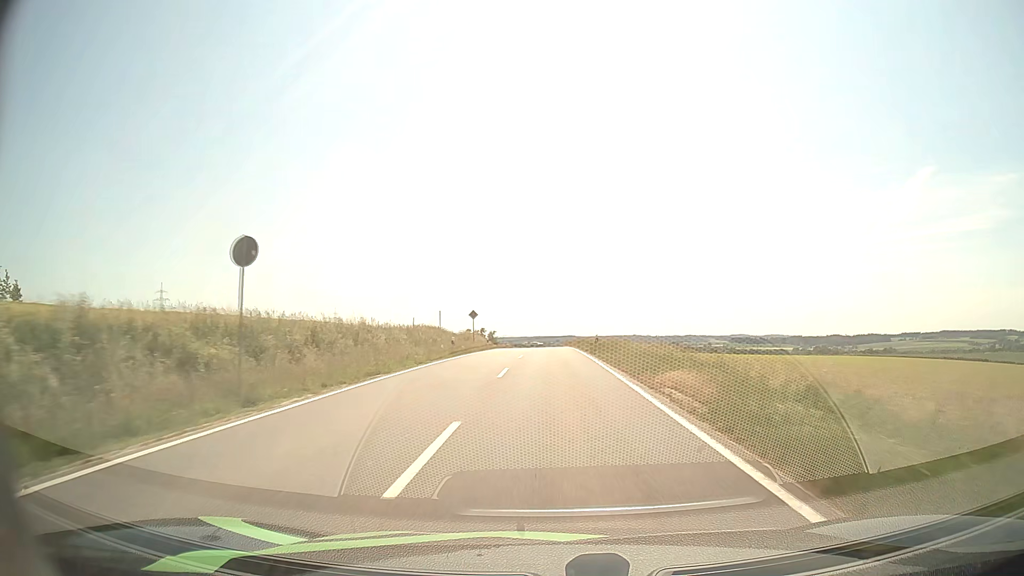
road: tertiary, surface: asphalt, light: Day
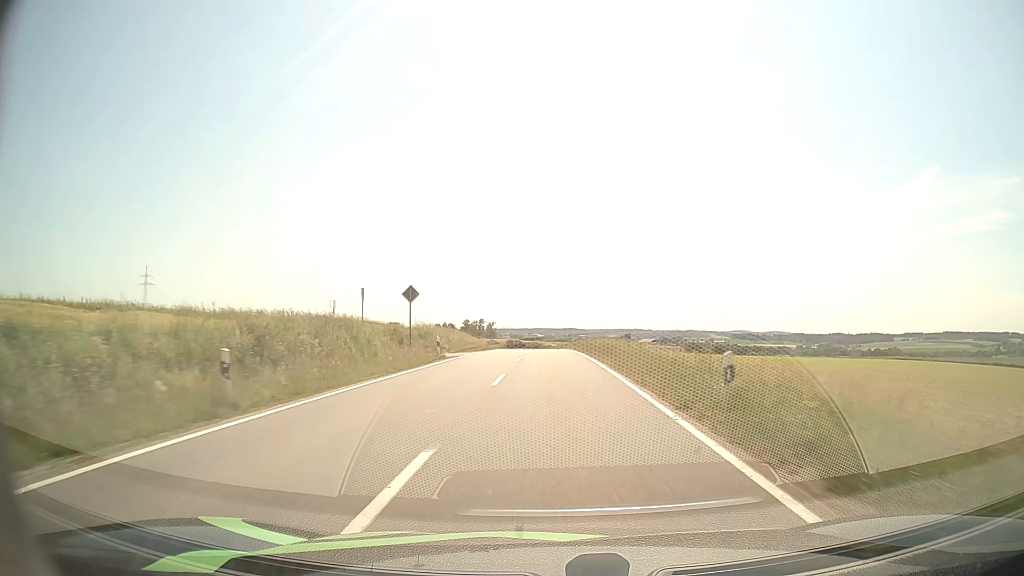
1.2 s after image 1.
(0.0, +26.5) m; 0°
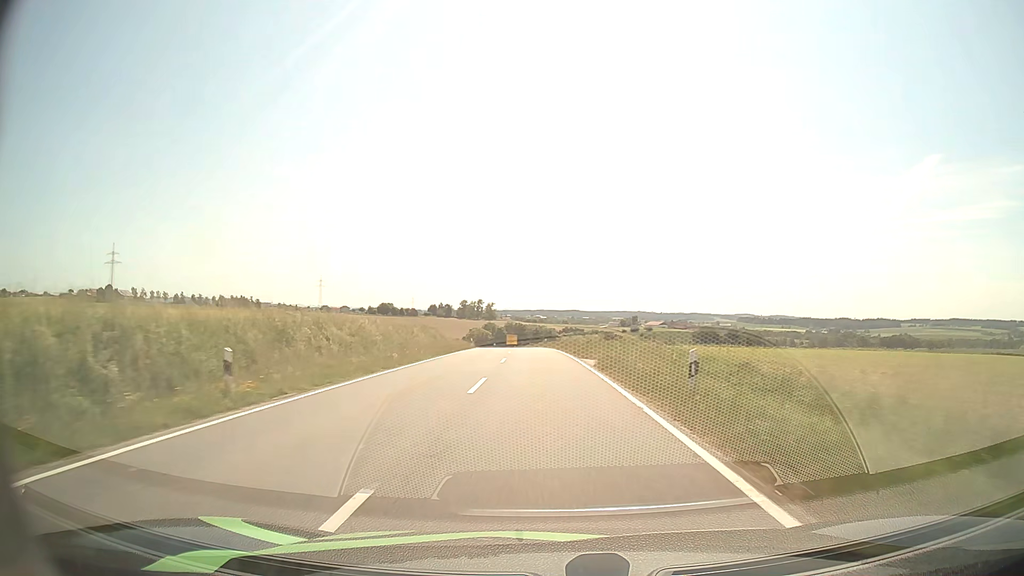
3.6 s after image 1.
(0.0, +51.3) m; 0°
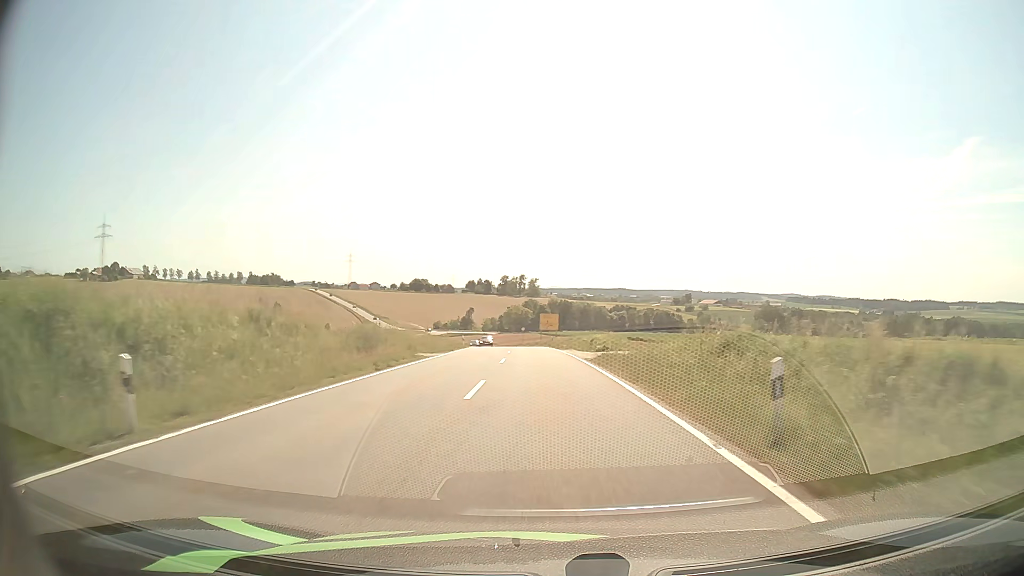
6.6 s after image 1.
(-2.1, +63.2) m; -4°
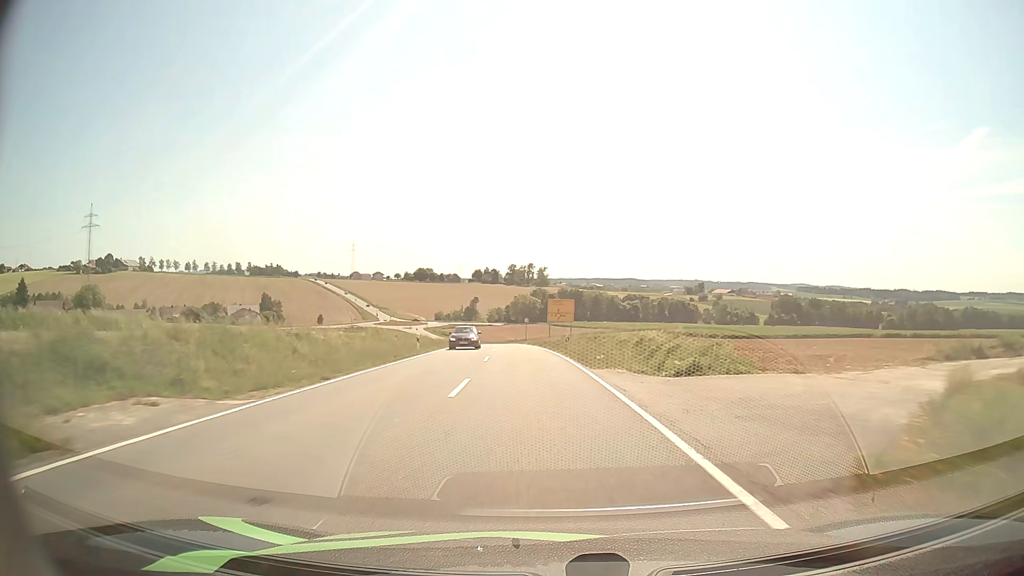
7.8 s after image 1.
(-0.2, +24.1) m; -1°
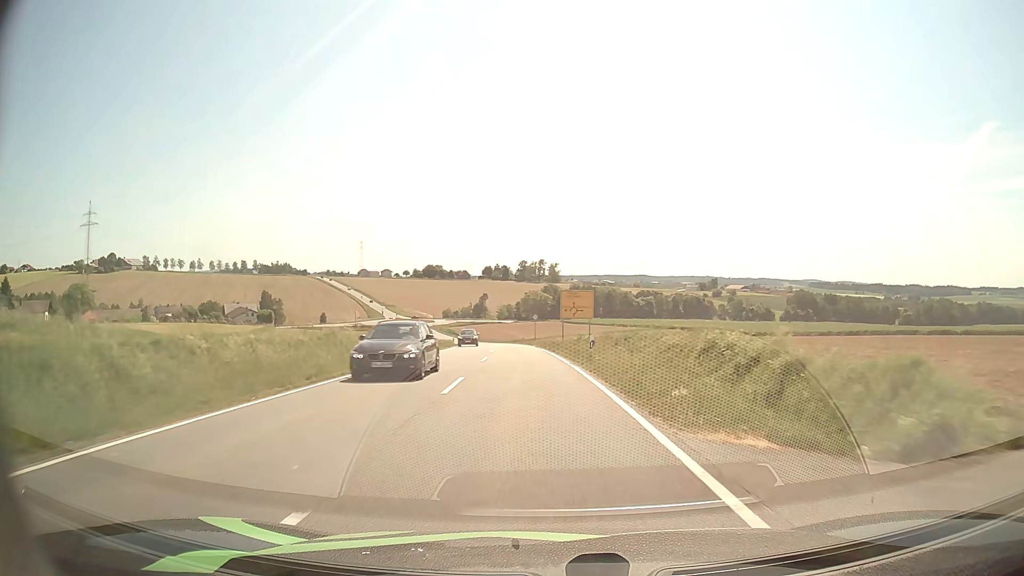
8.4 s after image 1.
(-0.1, +11.8) m; -1°
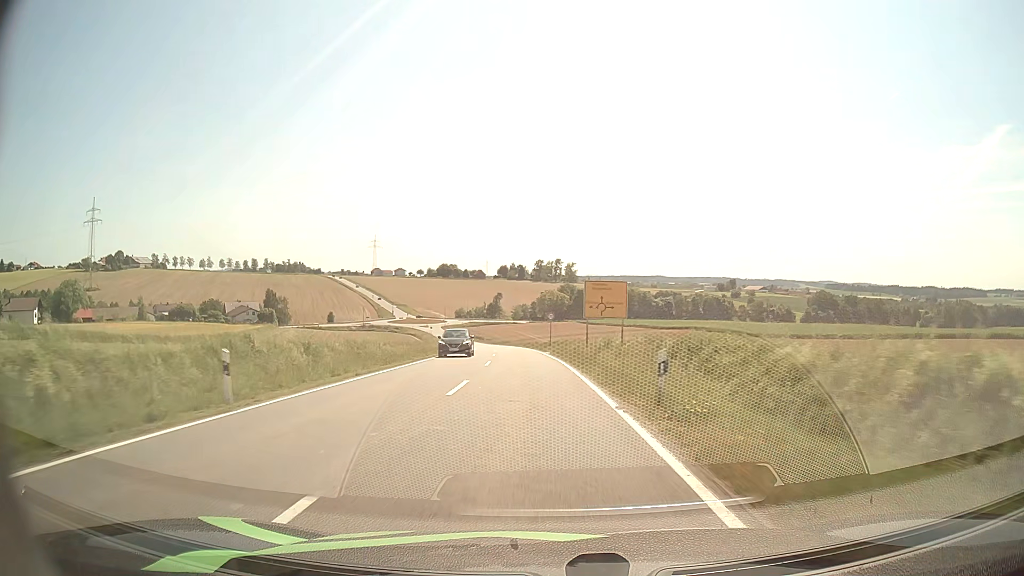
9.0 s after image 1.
(-0.1, +11.8) m; -1°
(0, +10) (0, +20) (-1, +30) (-2, +40) (-2, +50) (-3, +60) (-4, +70) (-5, +80) (-6, +90) (-8, +100) m
